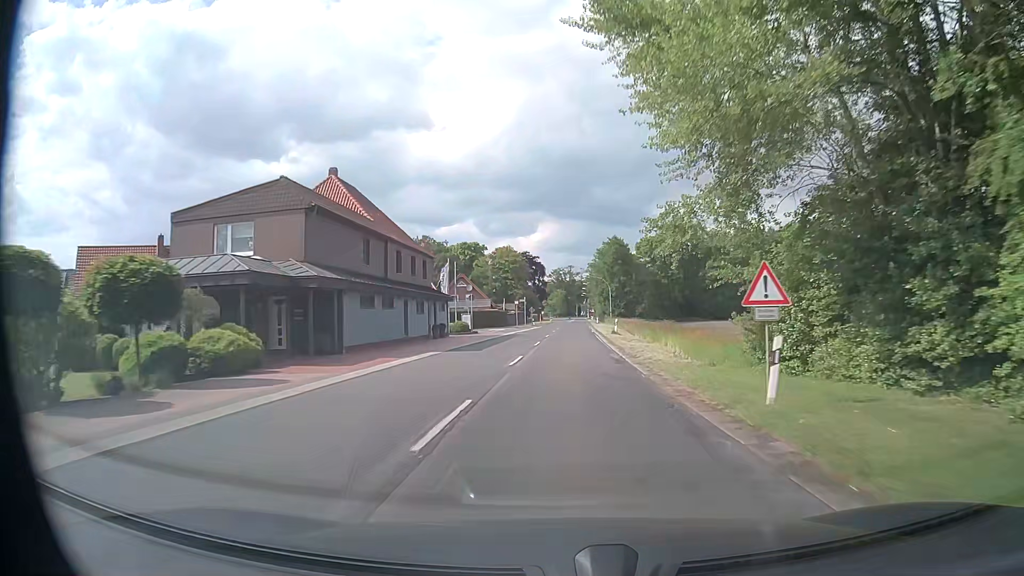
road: secondary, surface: asphalt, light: Day
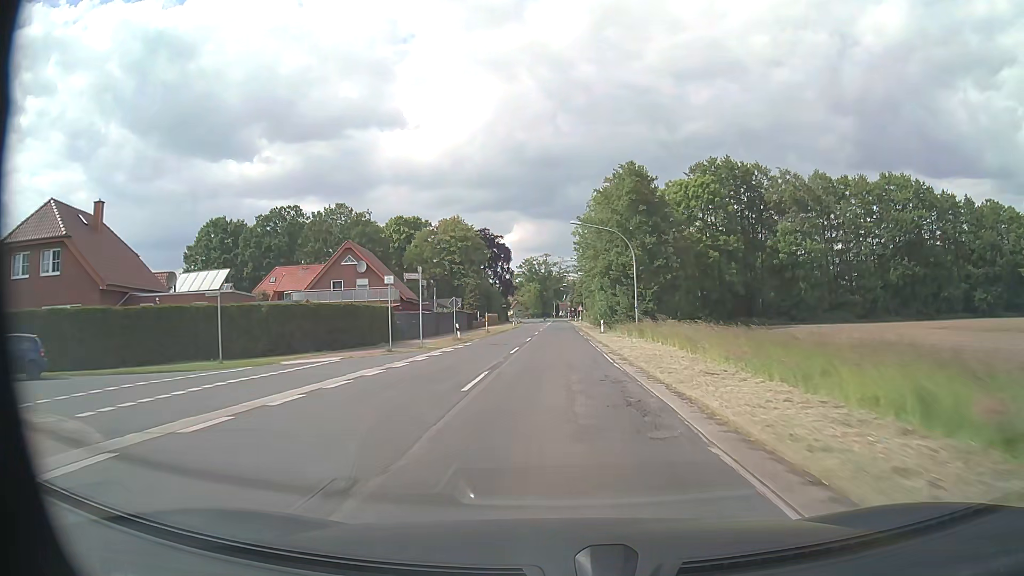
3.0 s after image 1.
(+1.4, +54.6) m; +2°
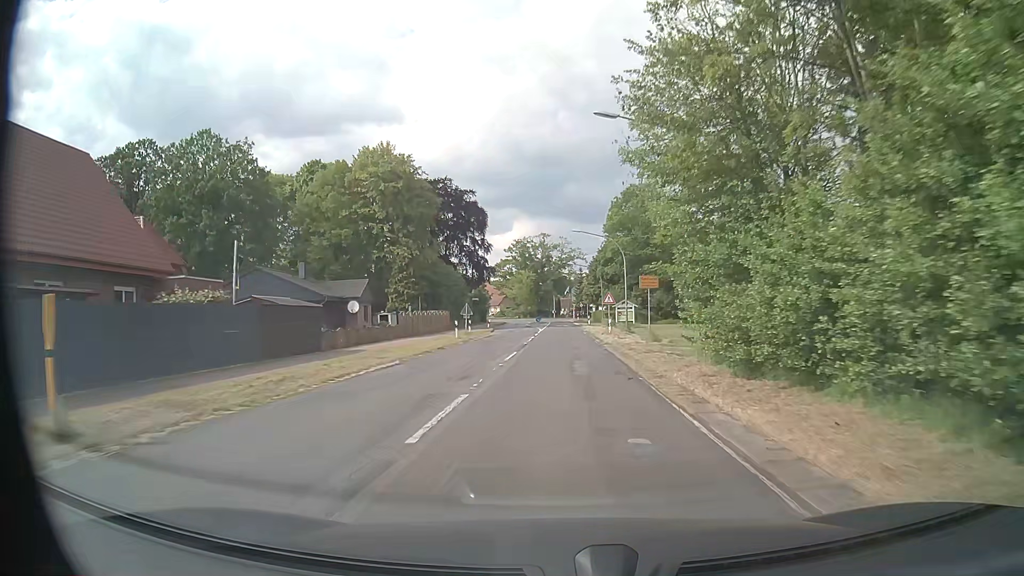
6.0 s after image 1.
(+0.1, +52.5) m; 0°
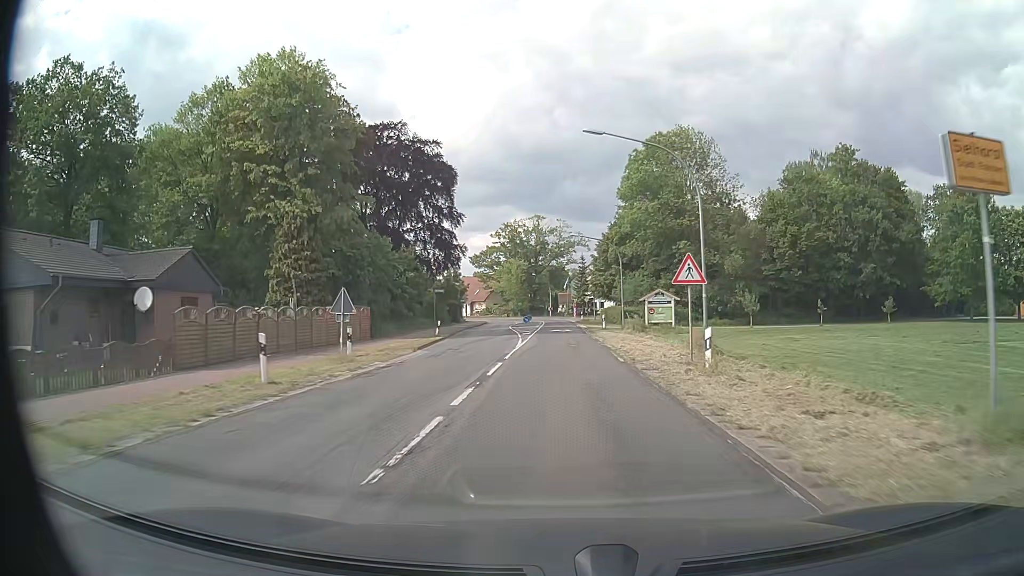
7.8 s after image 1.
(+0.1, +26.8) m; 0°
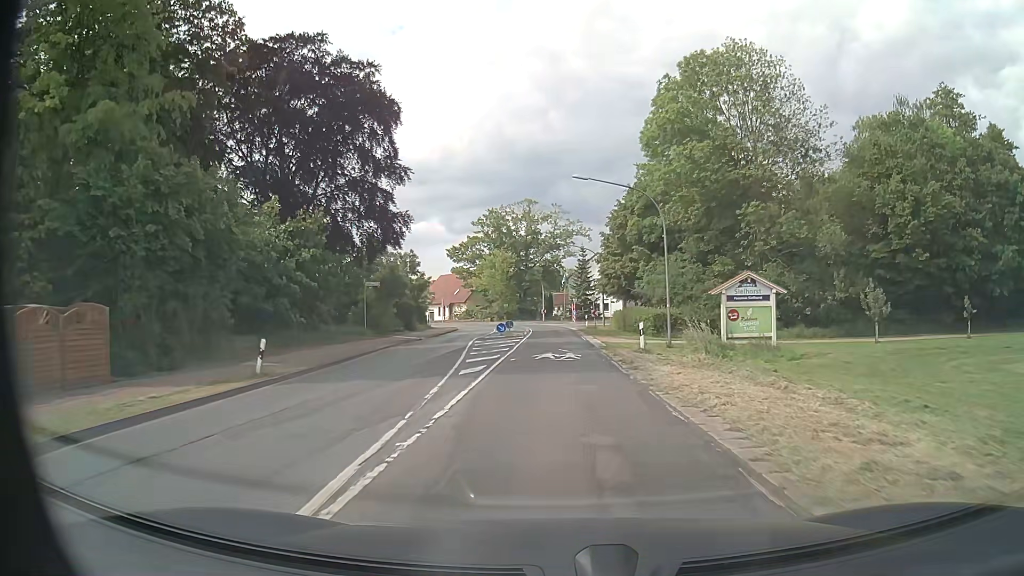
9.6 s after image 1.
(+0.1, +23.3) m; 0°
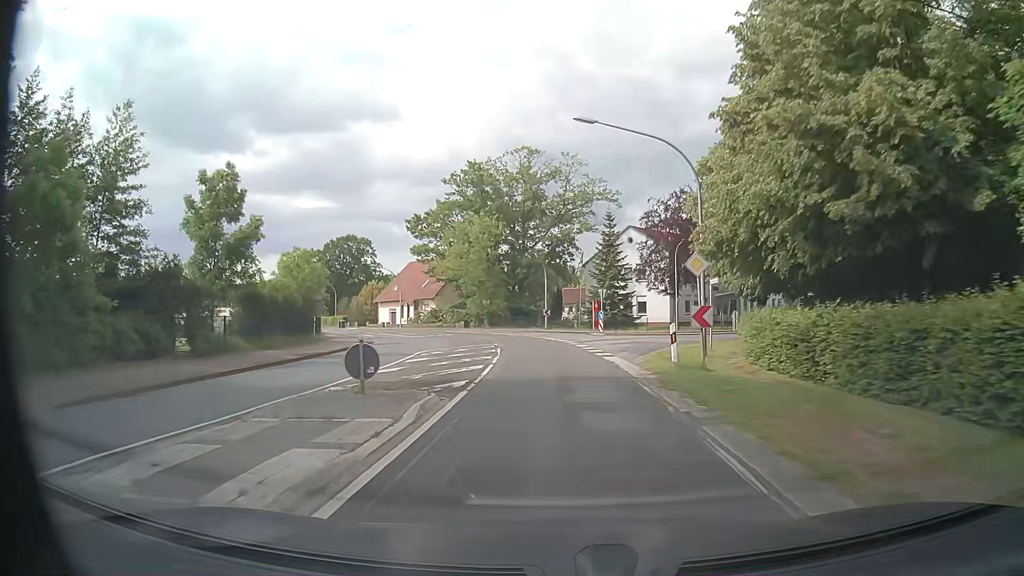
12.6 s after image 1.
(-0.1, +38.3) m; -1°
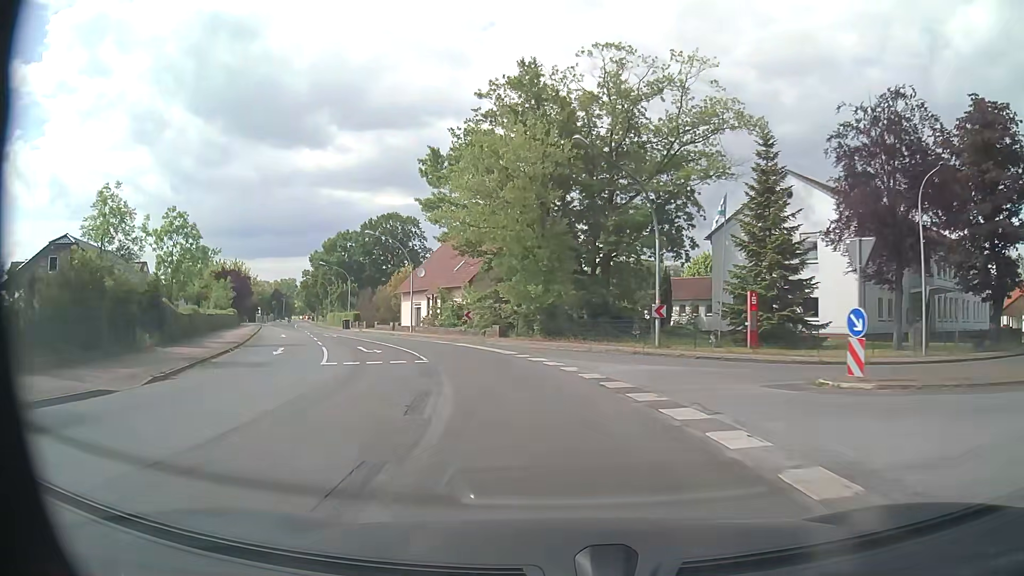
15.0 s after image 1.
(-1.0, +31.4) m; -6°
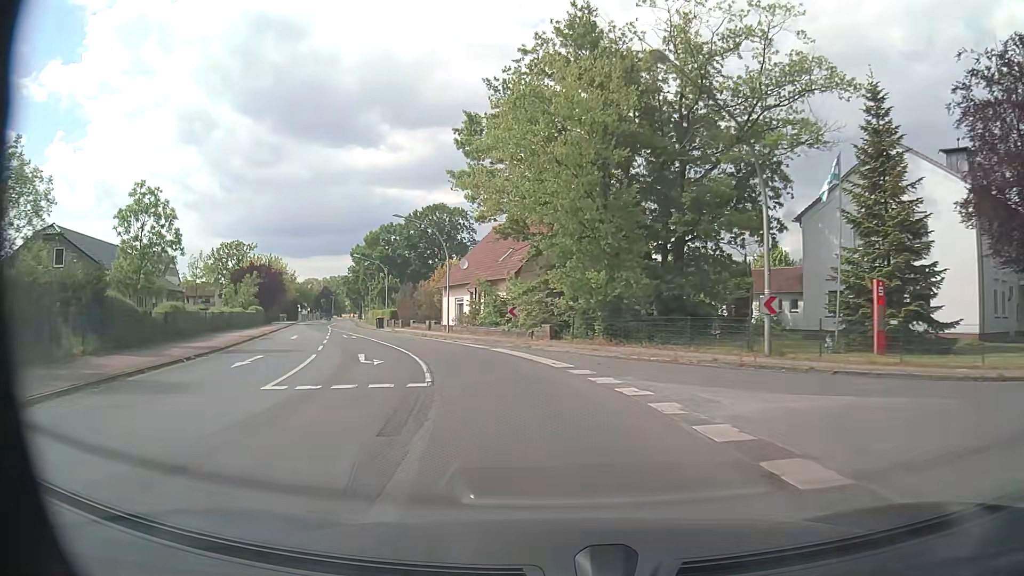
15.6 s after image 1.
(-0.3, +7.8) m; -5°
(-1, +10) (-2, +20) (-6, +29) (-9, +39) (-14, +48) (-18, +57) (-21, +66) (-25, +75) (-28, +85) (-32, +94) m
